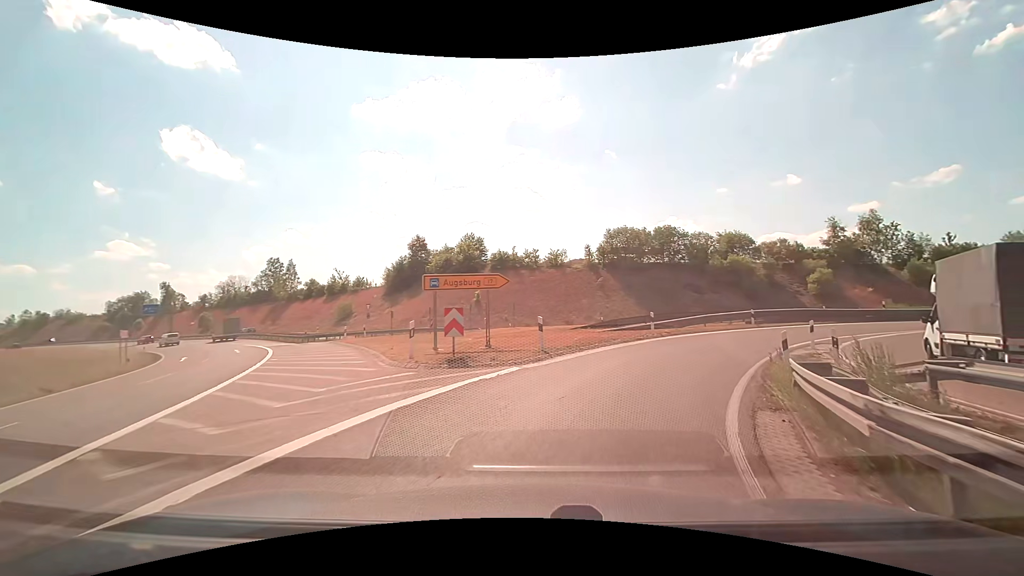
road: trunk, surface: asphalt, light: Day
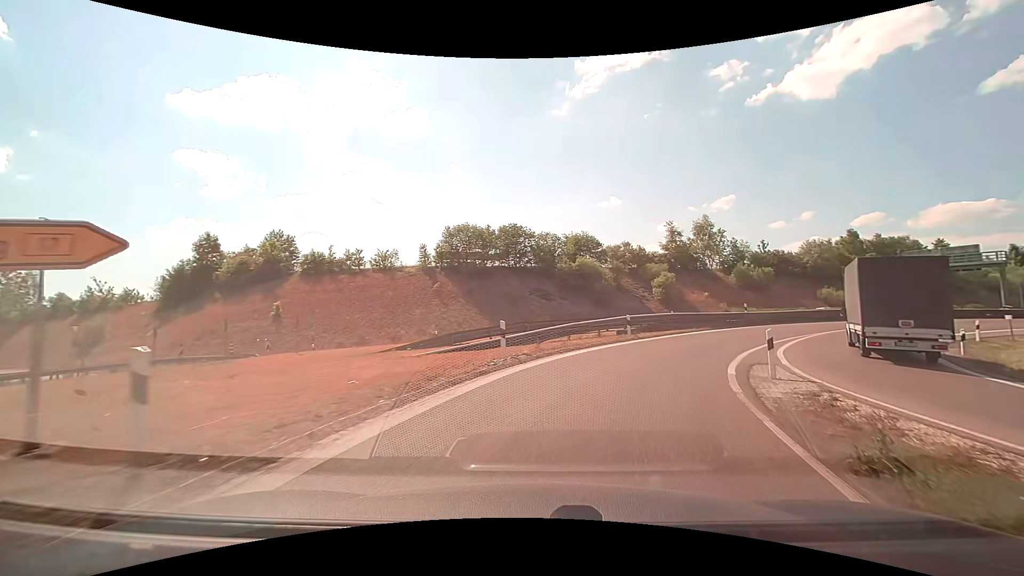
(+1.6, +10.5) m; +18°
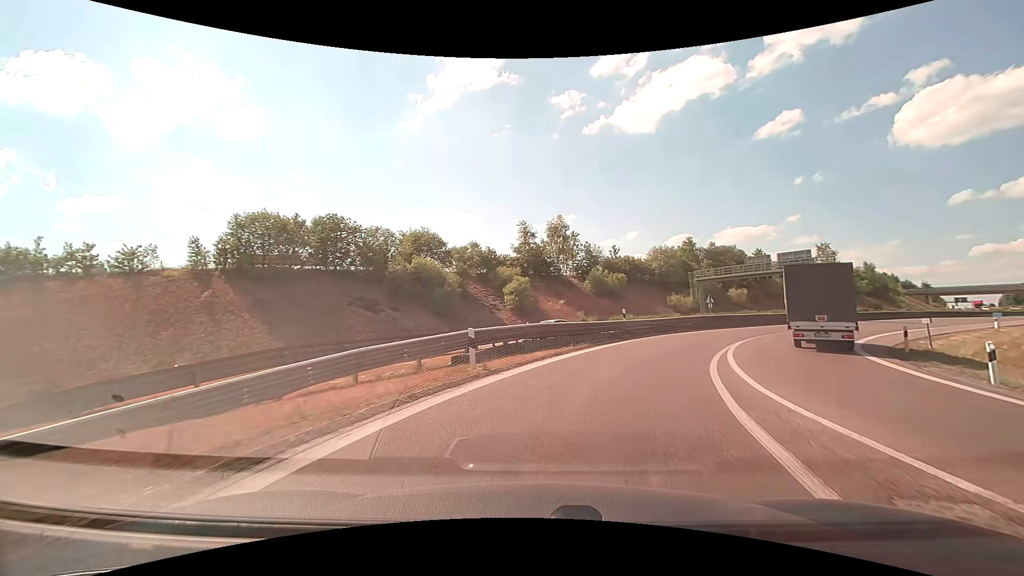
(+1.6, +11.0) m; +17°
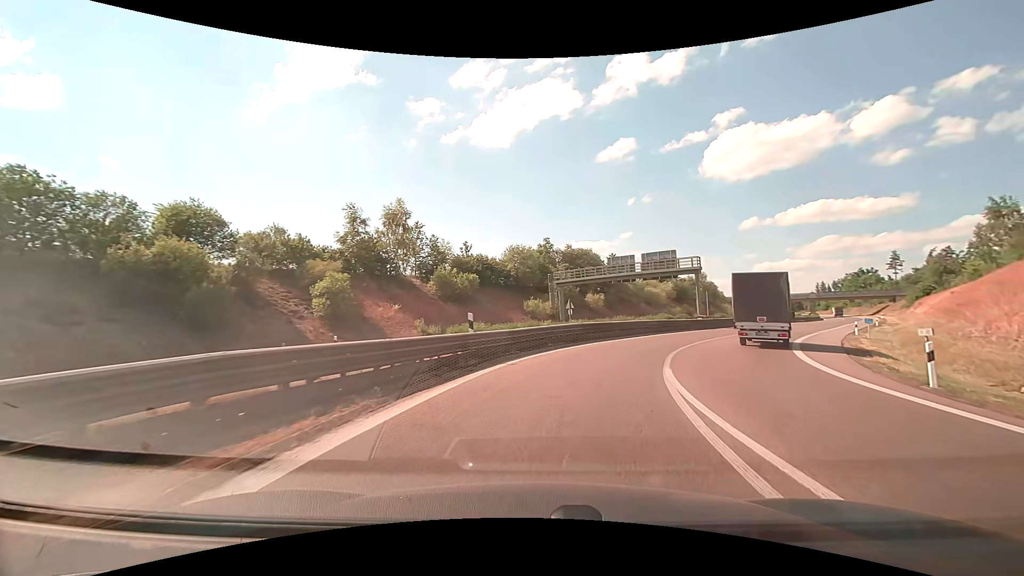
(+1.8, +11.5) m; +17°
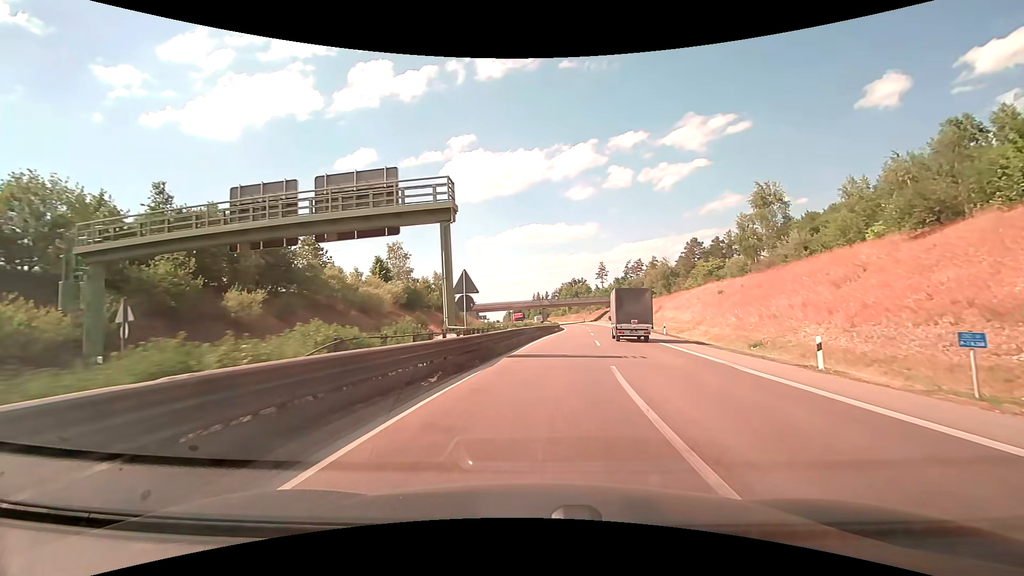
(+8.3, +30.5) m; +30°
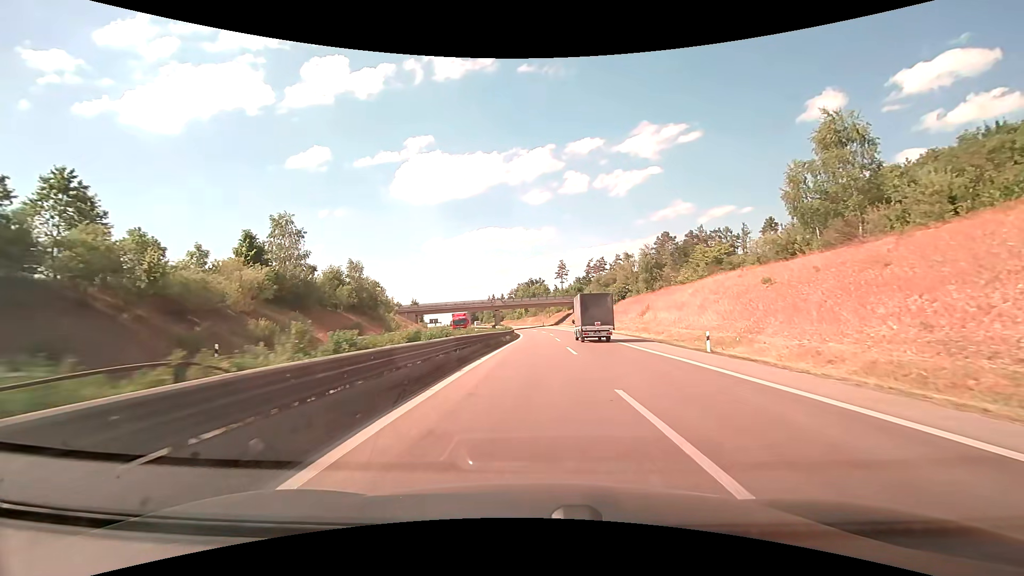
(+1.3, +23.5) m; +5°
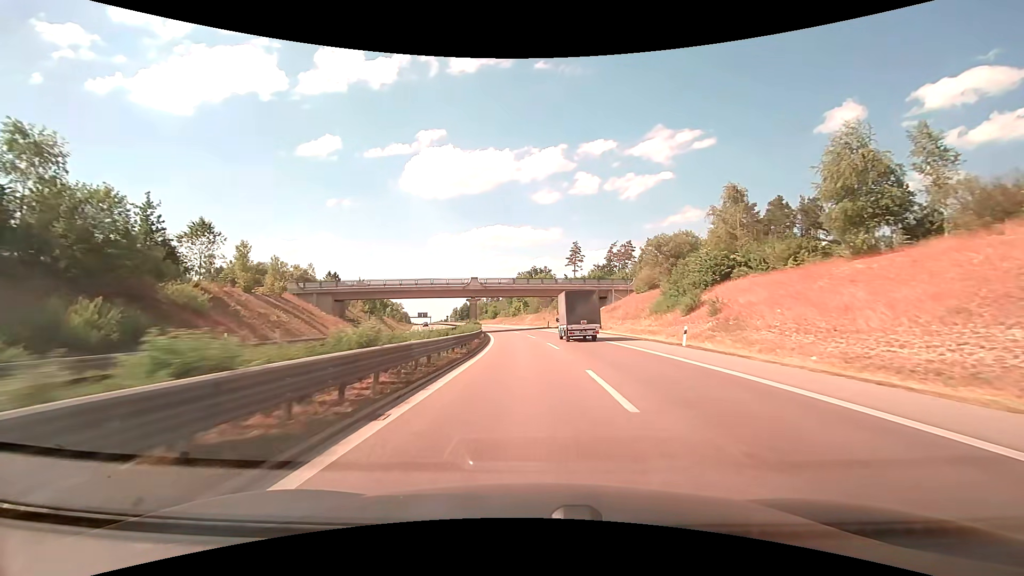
(+0.5, +50.8) m; 0°
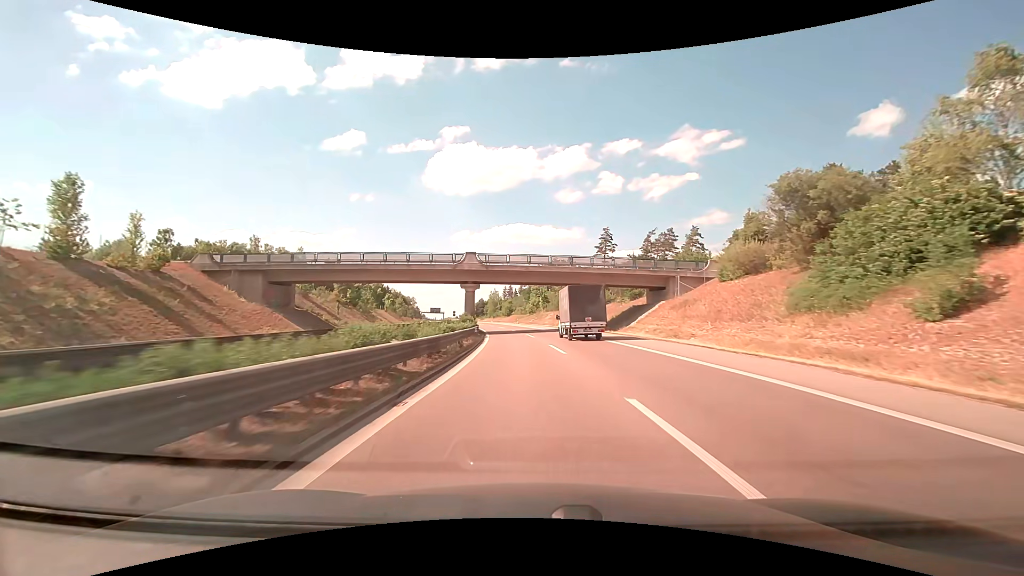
(-0.4, +23.8) m; -2°
(0, +10) (0, +20) (-1, +30) (-1, +40) (-2, +50) (-3, +60) (-5, +70) (-6, +80) (-8, +90) (-10, +99) m
